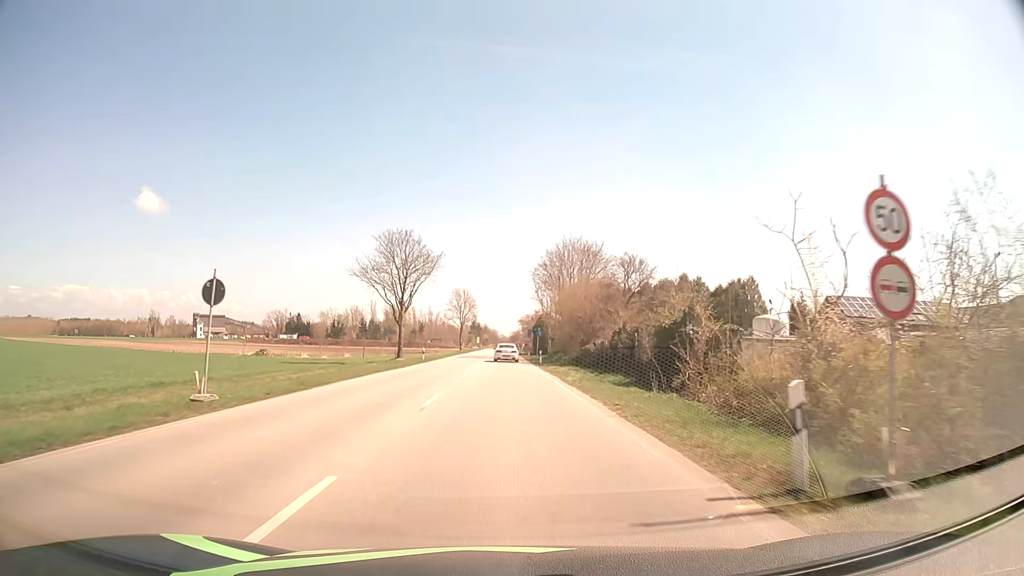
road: secondary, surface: asphalt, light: Day
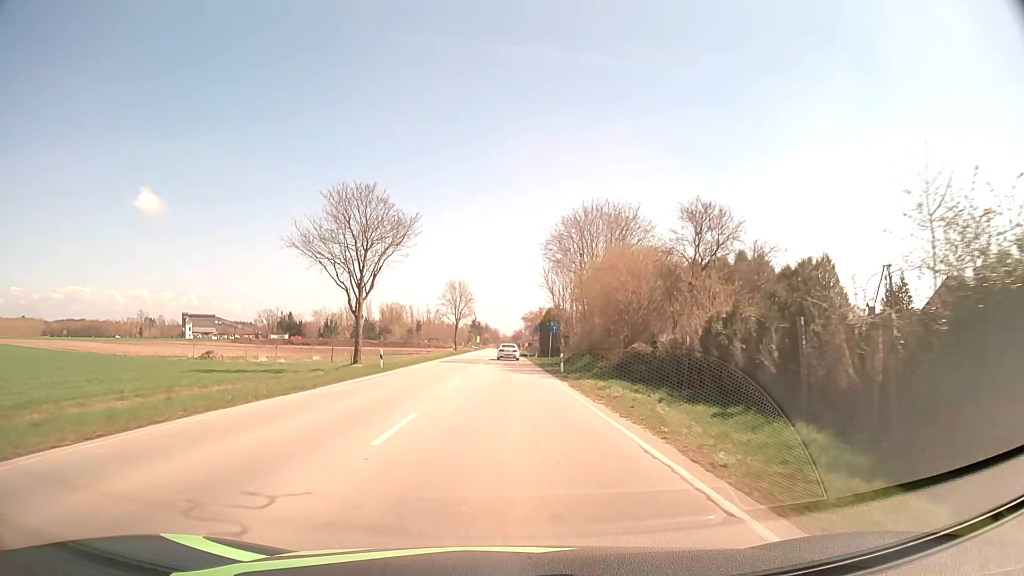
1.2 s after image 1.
(0.0, +17.8) m; 0°
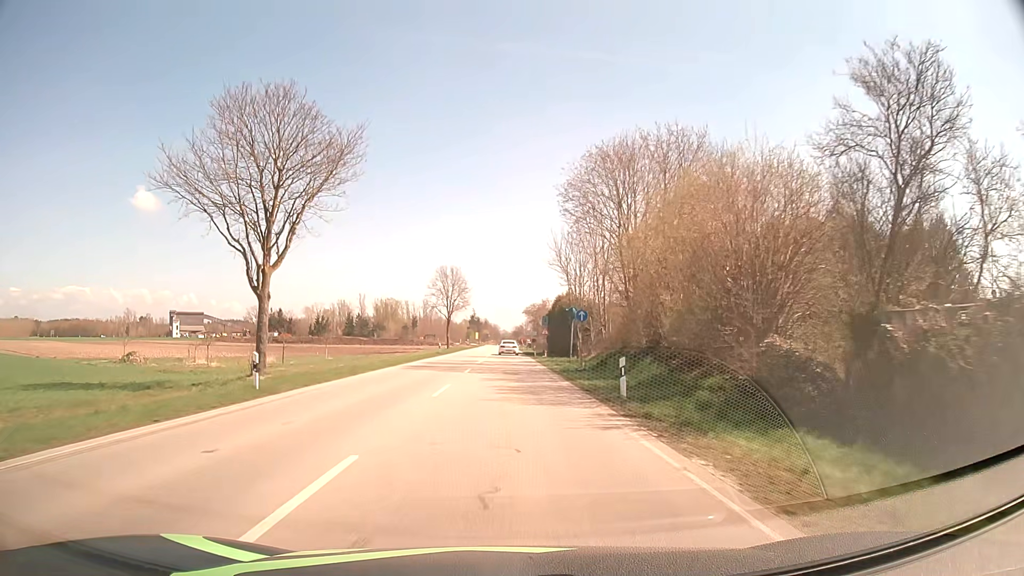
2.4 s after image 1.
(0.0, +17.1) m; 0°
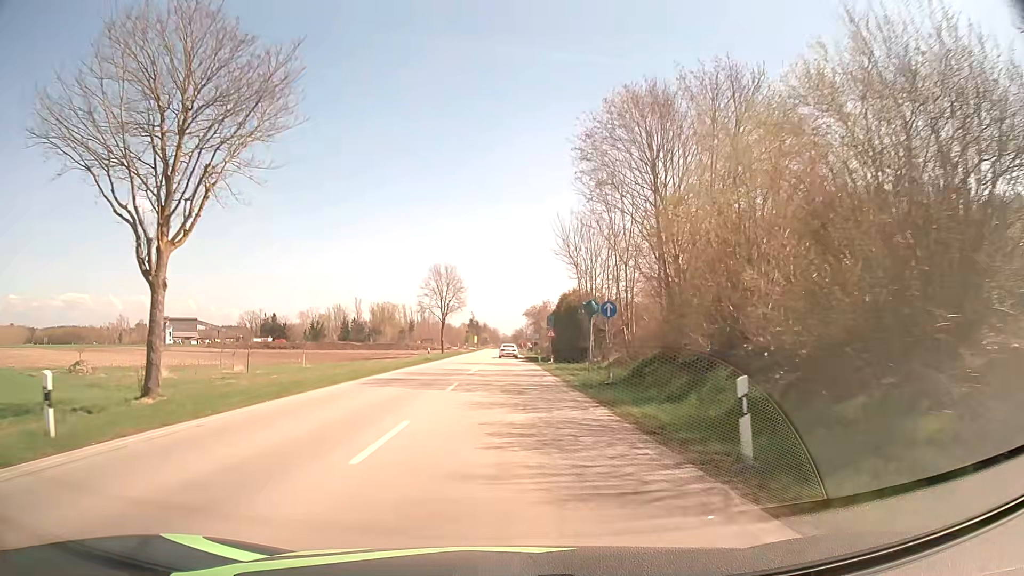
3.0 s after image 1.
(0.0, +8.3) m; 0°
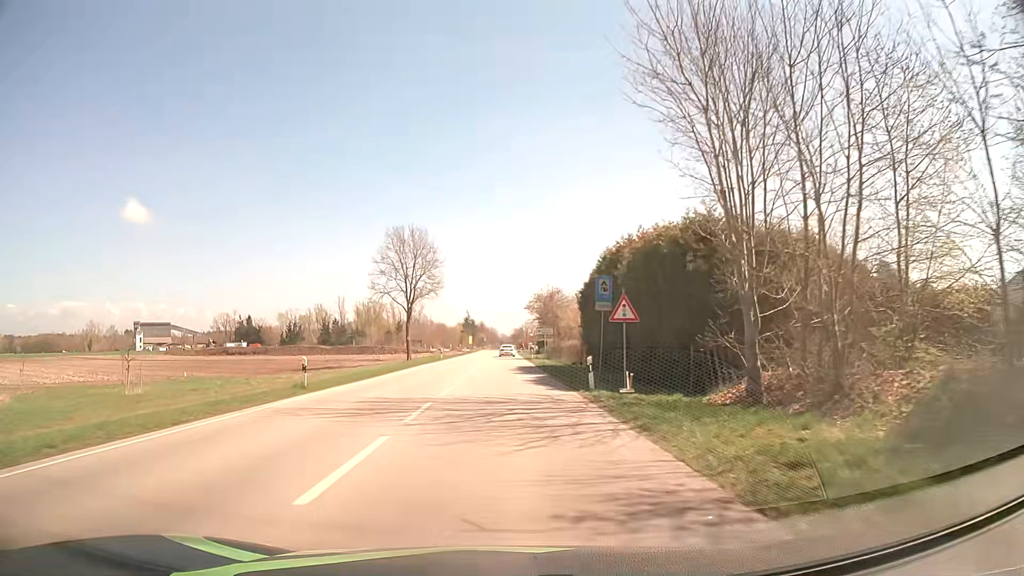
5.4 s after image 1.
(-0.1, +32.4) m; 0°
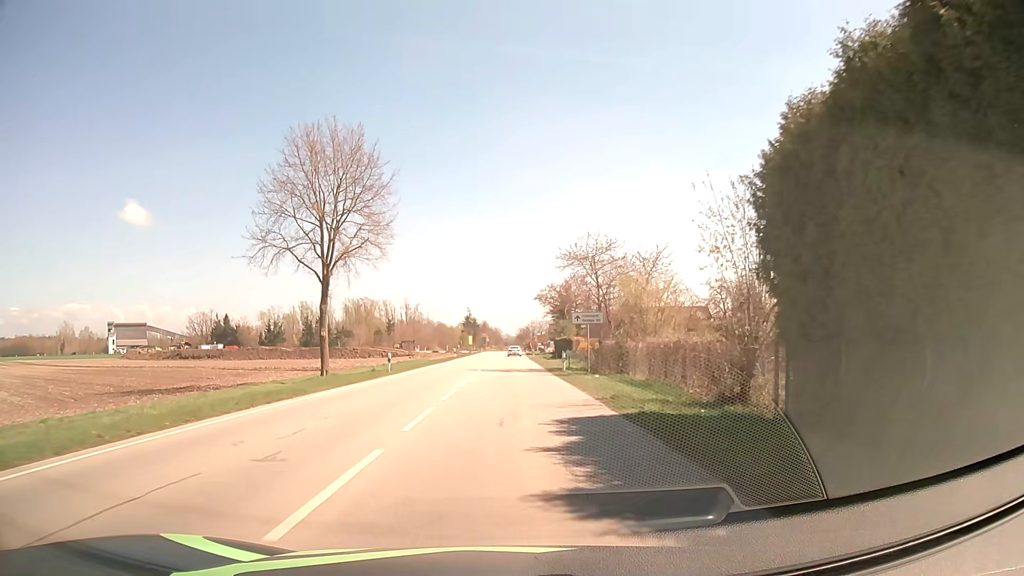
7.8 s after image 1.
(-0.1, +31.3) m; 0°
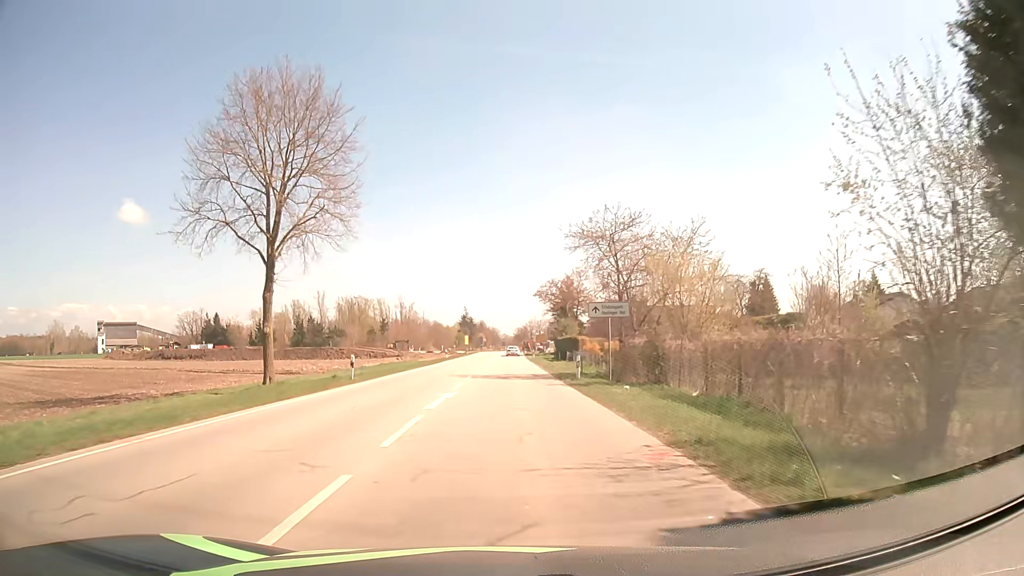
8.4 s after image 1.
(0.0, +7.7) m; +1°
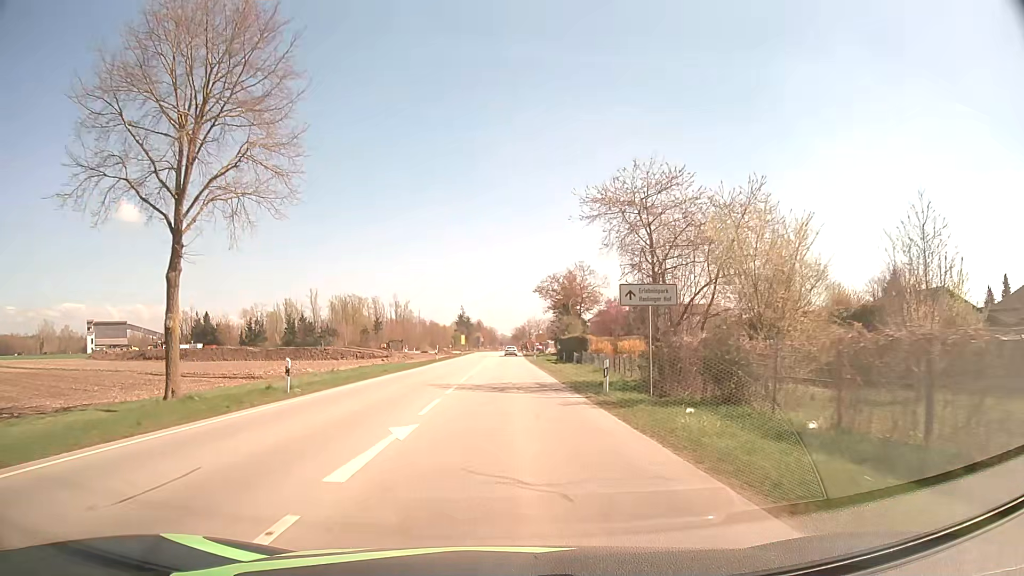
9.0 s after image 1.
(0.0, +7.7) m; 0°
(0, +10) (0, +20) (0, +30) (0, +40) (0, +50) (0, +60) (0, +70) (0, +80) (0, +90) (0, +100) m
